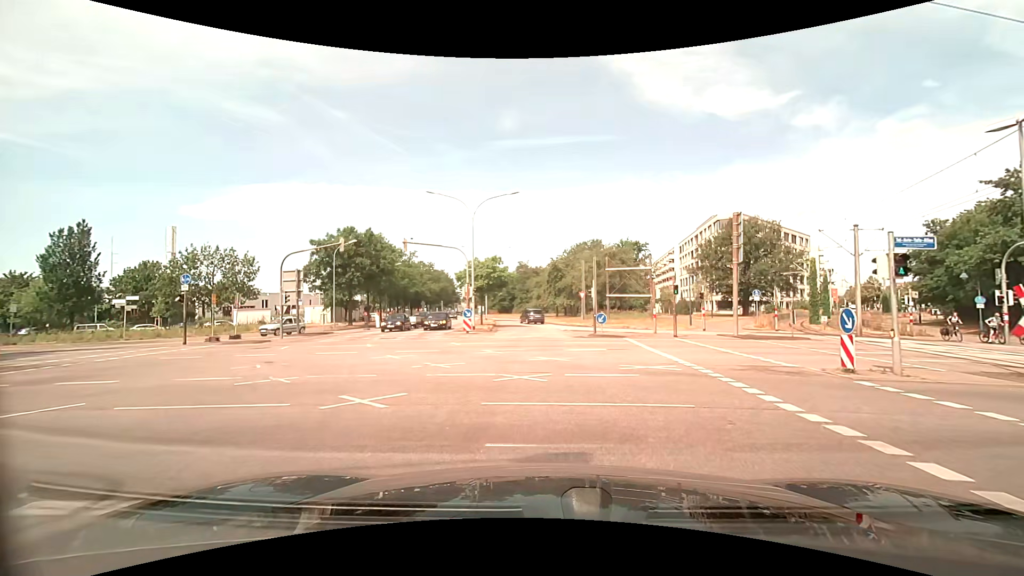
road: tertiary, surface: asphalt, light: Day
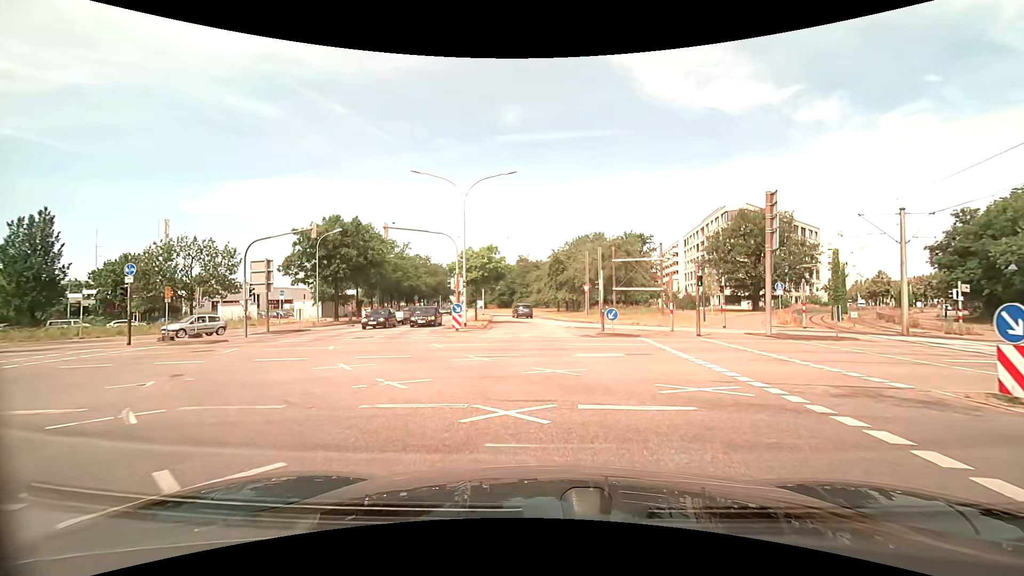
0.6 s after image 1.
(0.0, +4.0) m; -1°
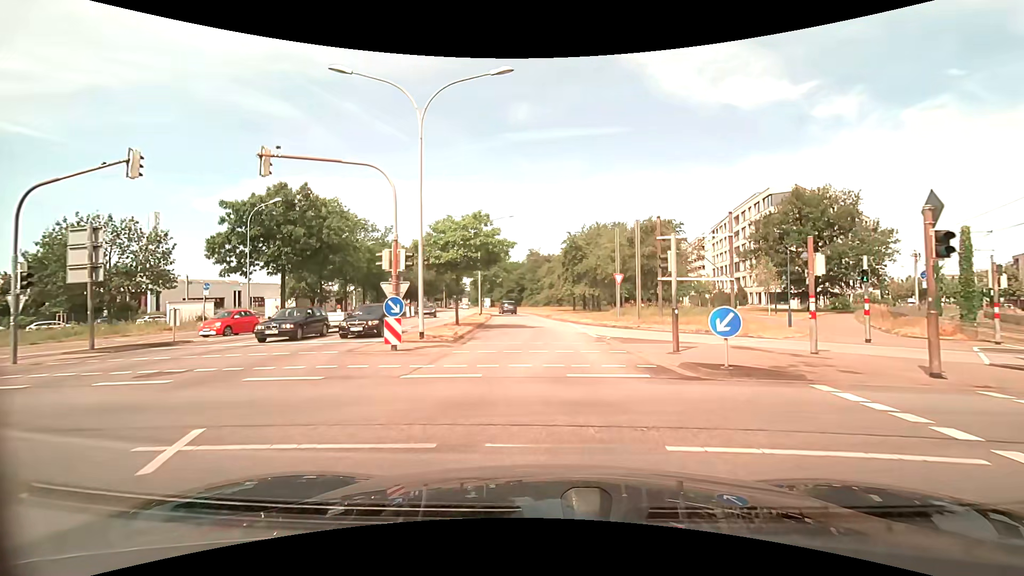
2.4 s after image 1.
(0.0, +13.4) m; -1°
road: secondary
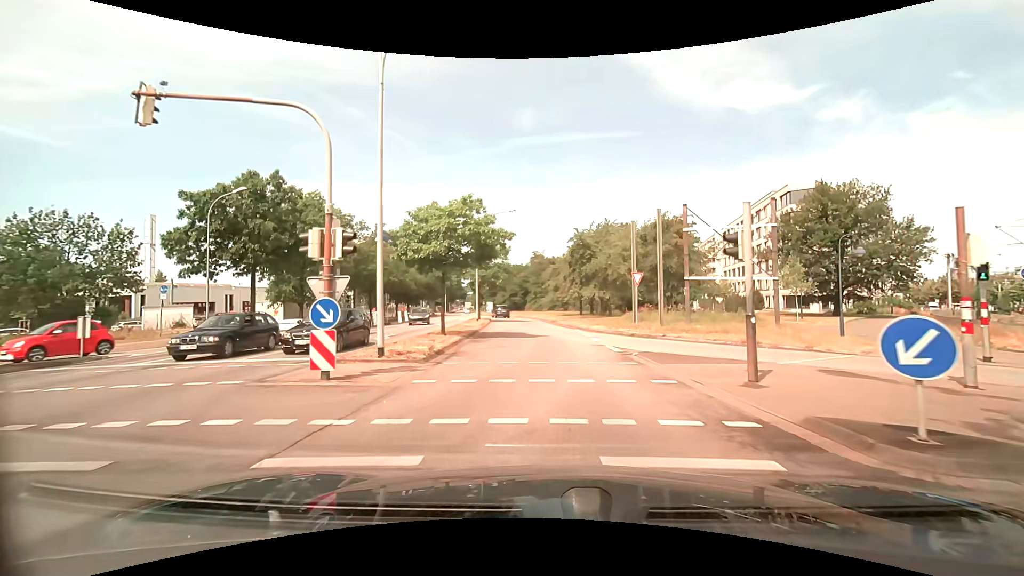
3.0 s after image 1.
(0.0, +4.9) m; 0°
(0, +10) (0, +20) (-1, +30) (-2, +40) (-3, +50) (-4, +60) (-6, +70) (-9, +79) (-11, +89) (-14, +99) m
